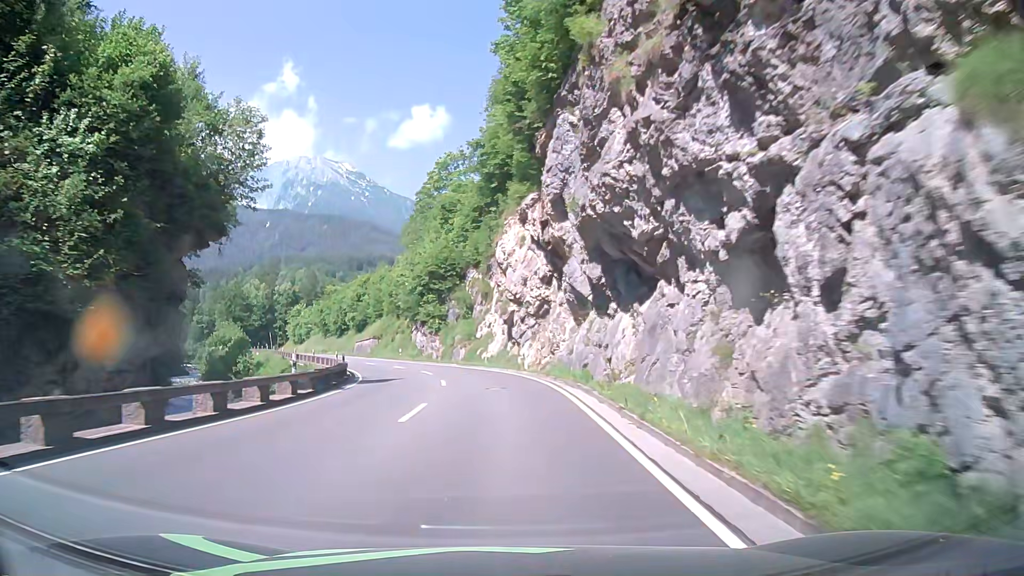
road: primary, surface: asphalt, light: Day
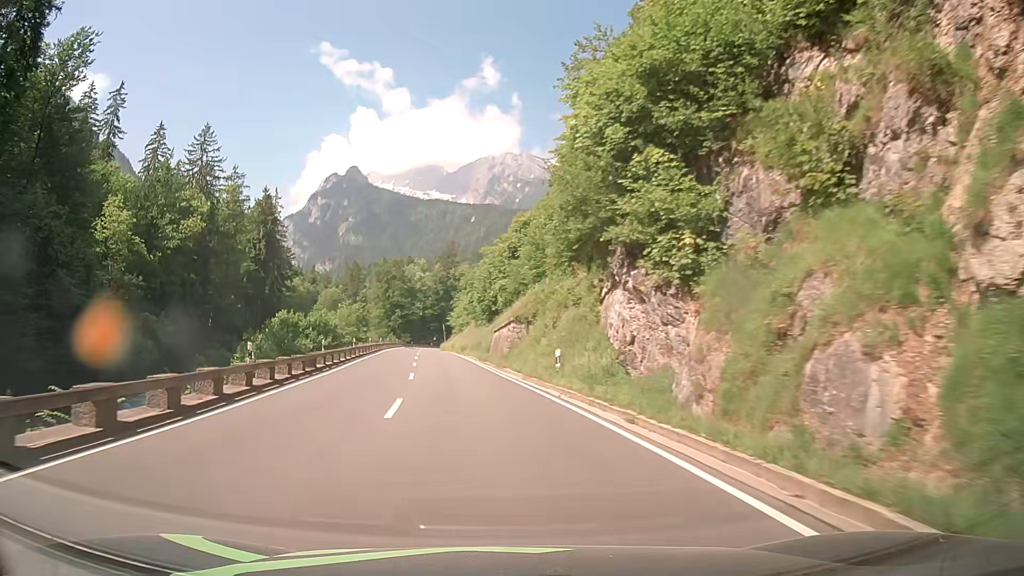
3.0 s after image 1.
(-5.0, +48.1) m; -17°
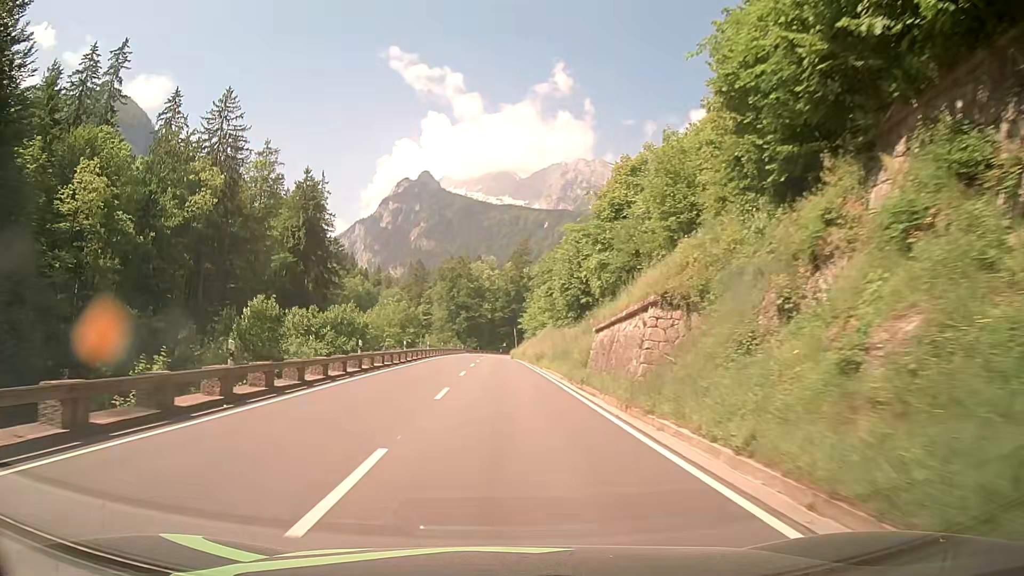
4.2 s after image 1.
(-1.3, +19.8) m; -7°
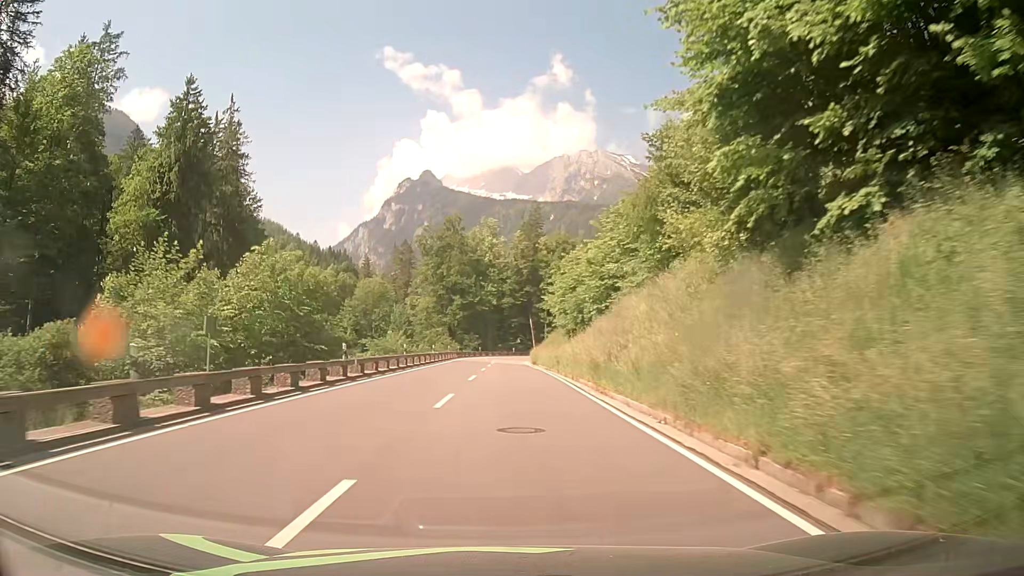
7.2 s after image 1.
(-0.4, +50.1) m; -1°
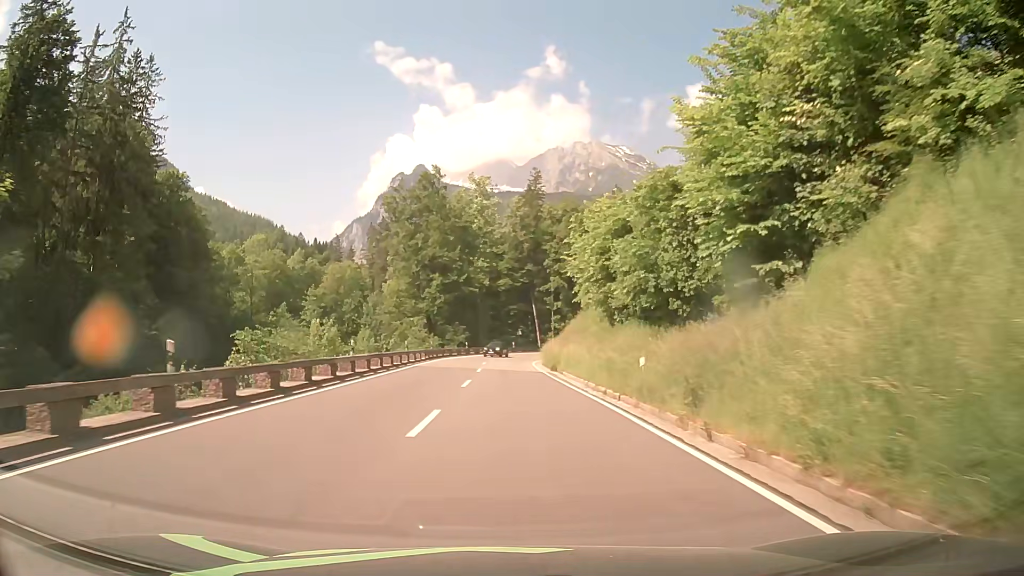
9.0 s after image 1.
(0.0, +28.8) m; 0°
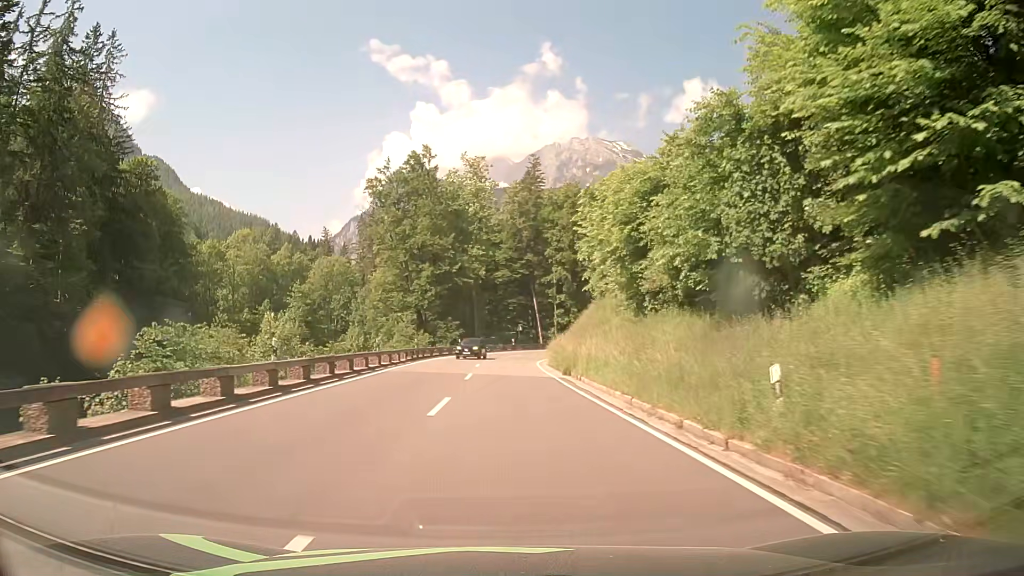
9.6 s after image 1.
(0.0, +9.0) m; 0°
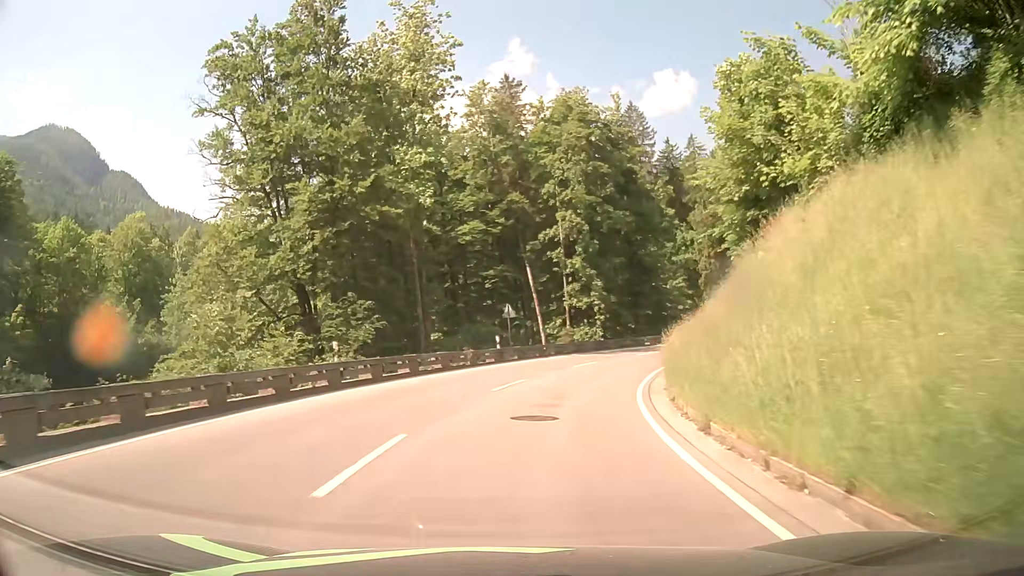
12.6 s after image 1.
(-0.1, +42.4) m; +1°
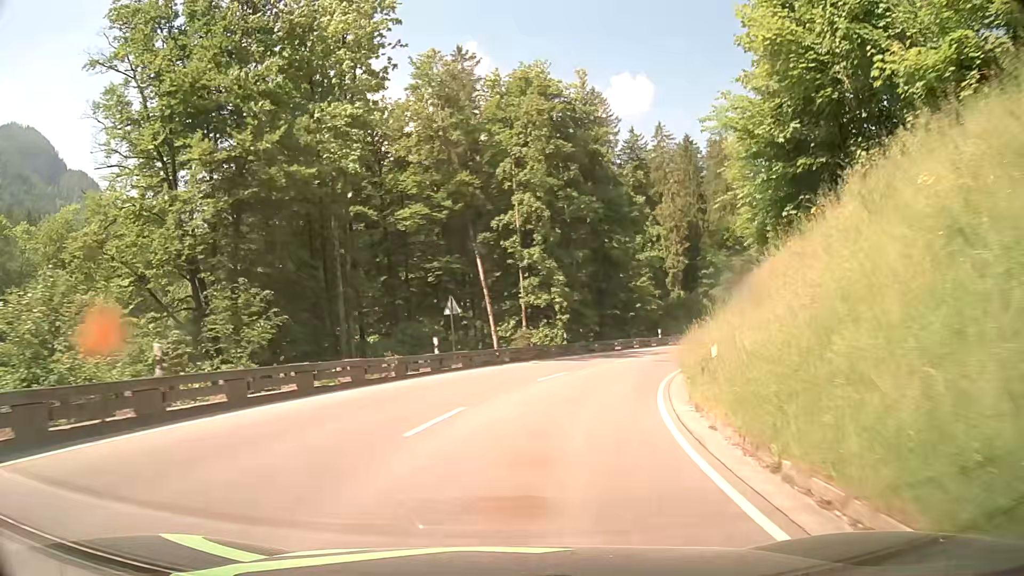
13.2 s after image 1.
(+0.3, +8.3) m; +4°
(+1, +10) (+2, +20) (+6, +29) (+10, +38) (+16, +46) (+22, +54) (+30, +61) (+38, +66) (+46, +72) (+55, +77) m
